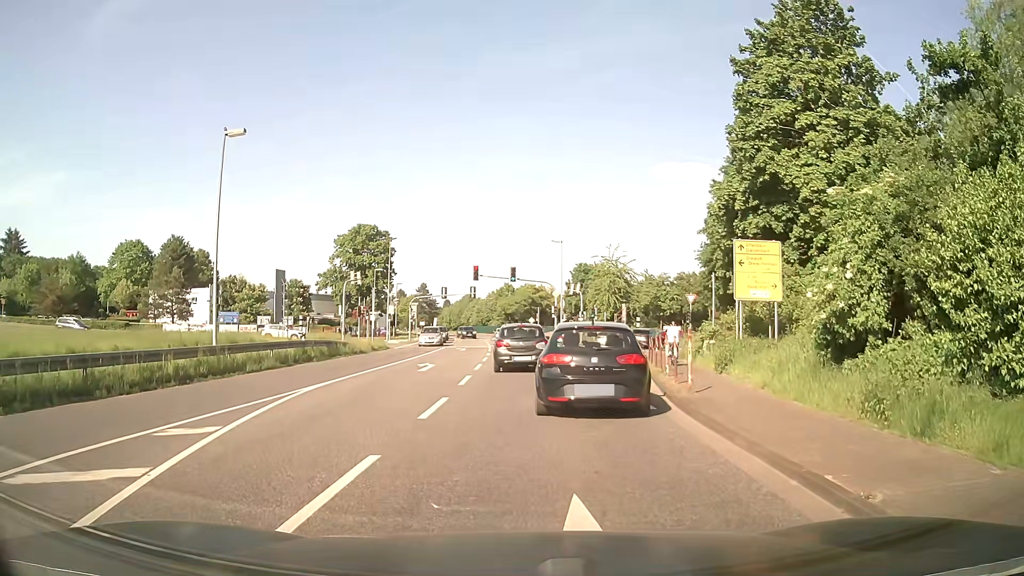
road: secondary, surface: asphalt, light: Day
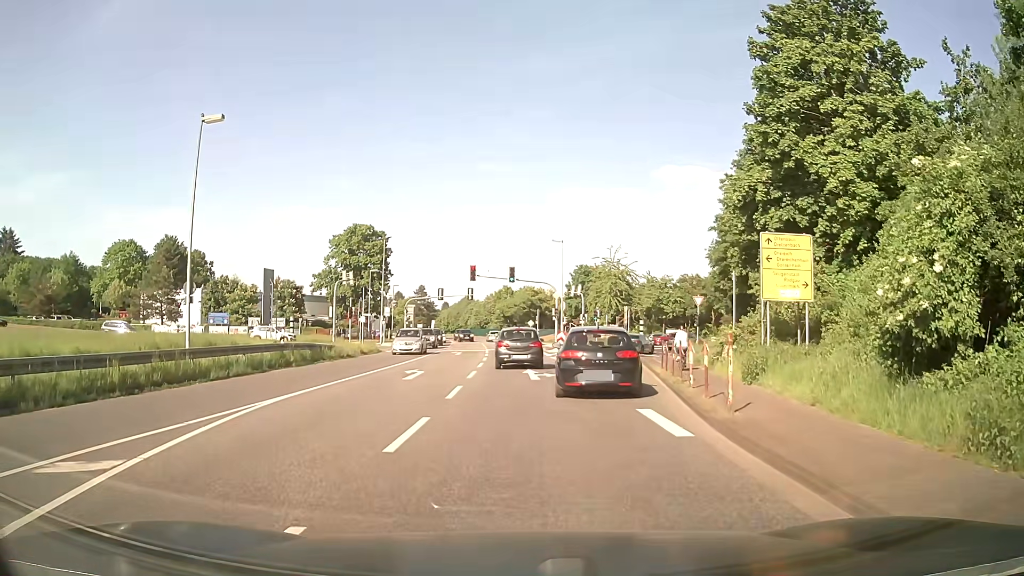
(-0.1, +2.7) m; -1°
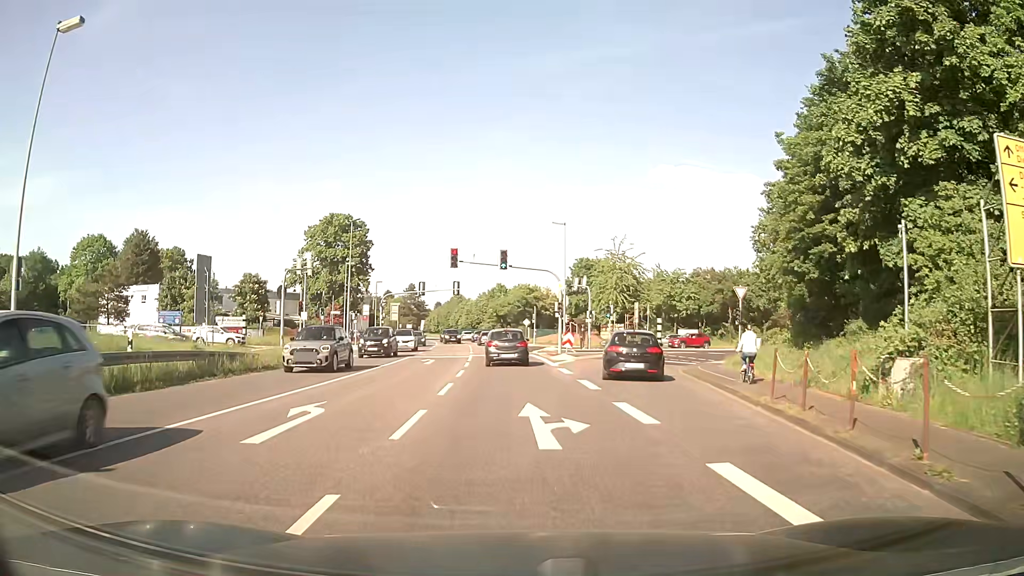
(+0.1, +11.6) m; +1°
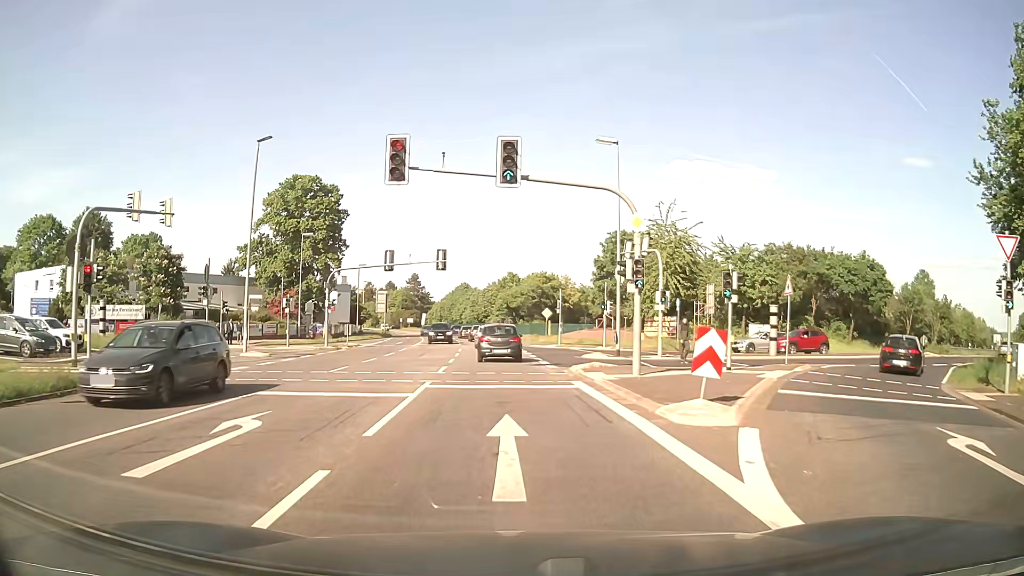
(-0.2, +23.8) m; -1°
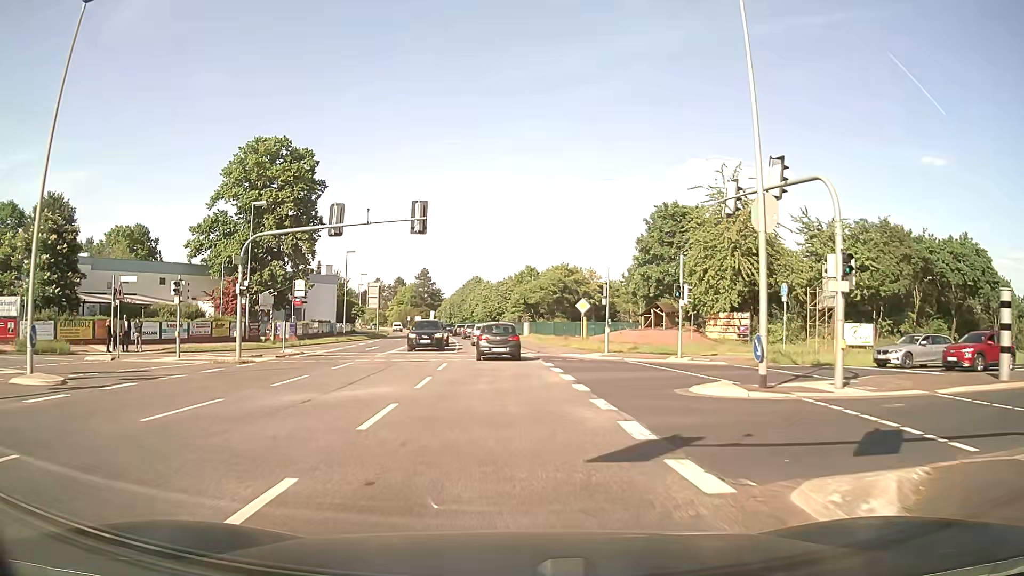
(-0.3, +17.3) m; -1°
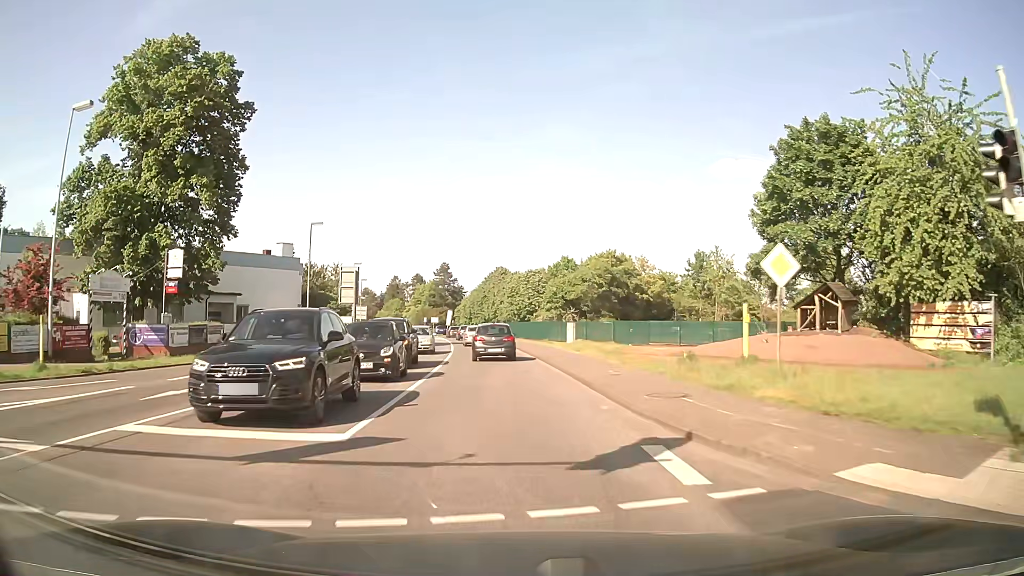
(-0.6, +26.1) m; -3°
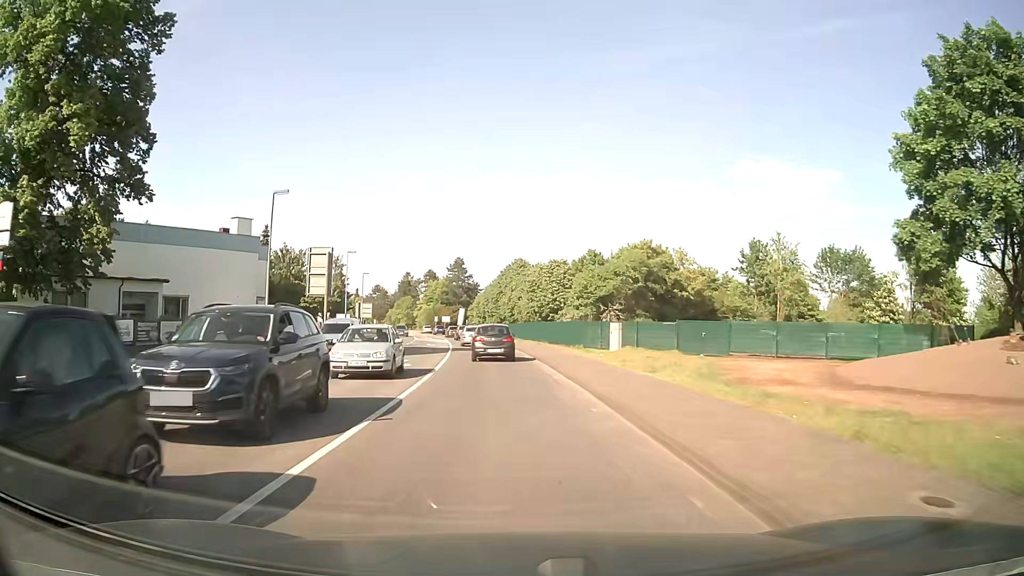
(-0.2, +14.2) m; -1°
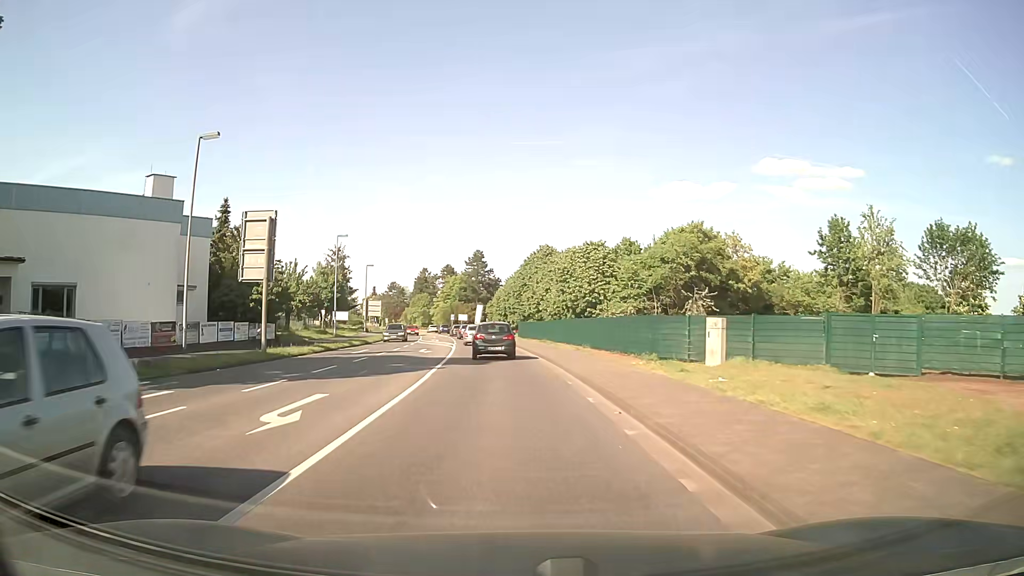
(-0.2, +14.8) m; -2°
(0, +10) (0, +20) (-1, +30) (-2, +40) (-3, +50) (-4, +60) (-5, +70) (-7, +80) (-8, +90) (-10, +99) m
